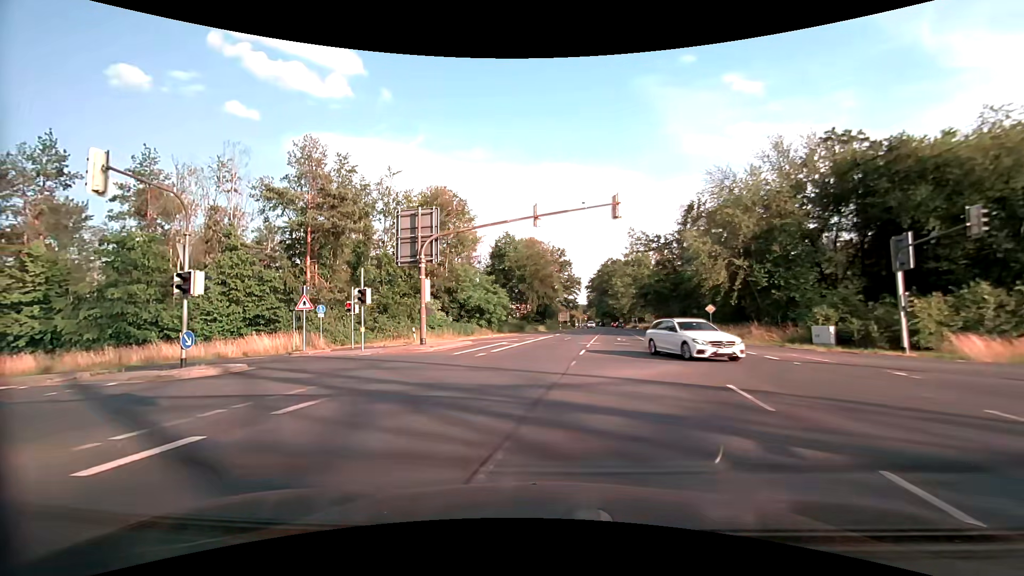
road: primary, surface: asphalt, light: Day
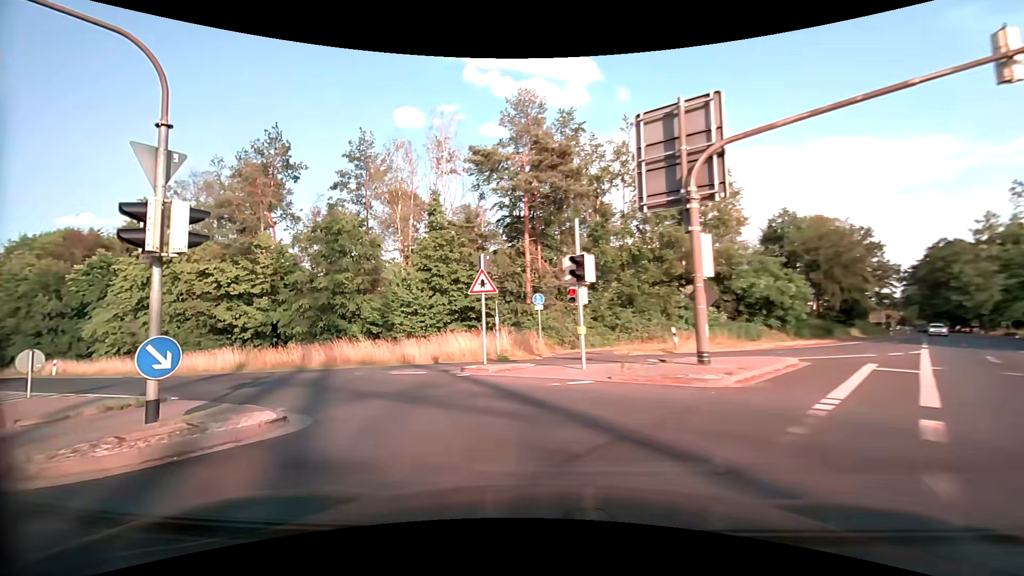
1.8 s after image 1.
(-2.7, +12.7) m; -27°
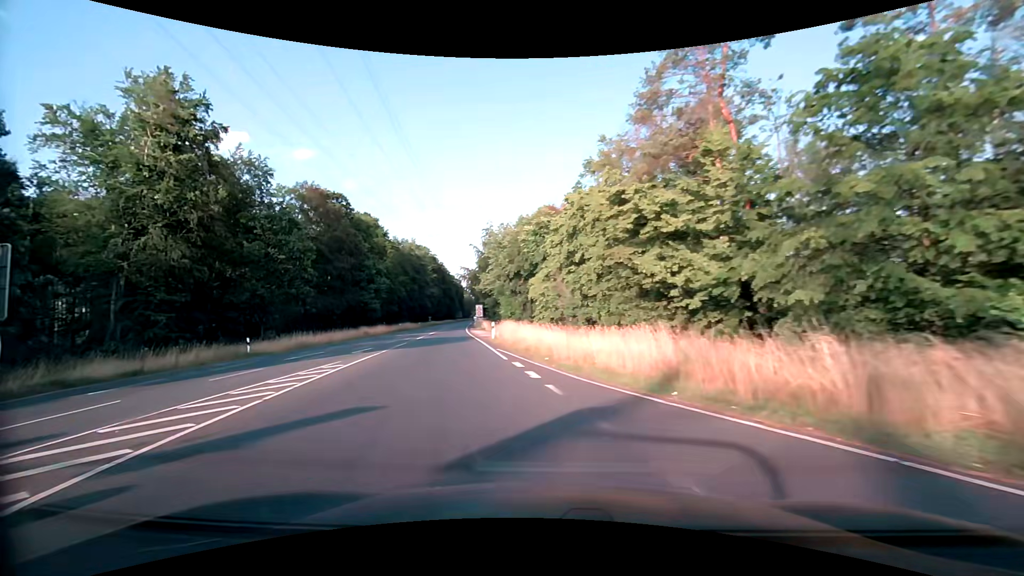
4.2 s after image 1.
(-7.8, +16.6) m; -50°
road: secondary
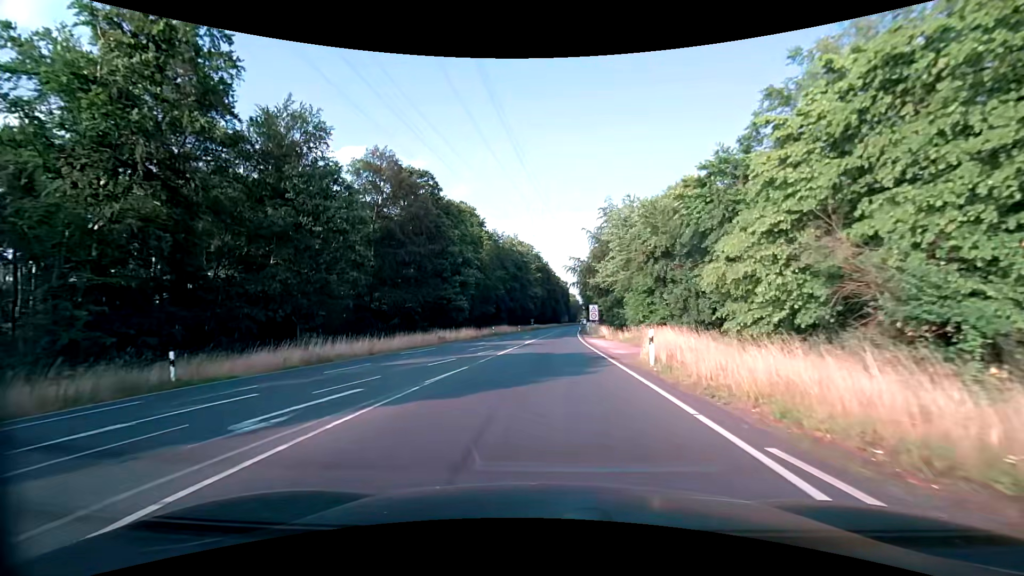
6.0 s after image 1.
(-3.3, +17.6) m; -13°
